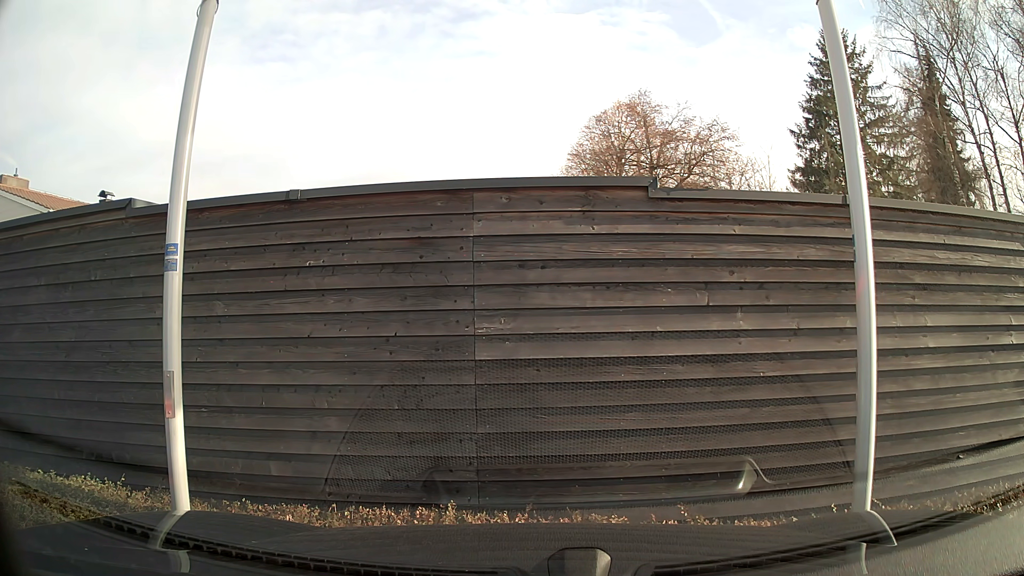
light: Day
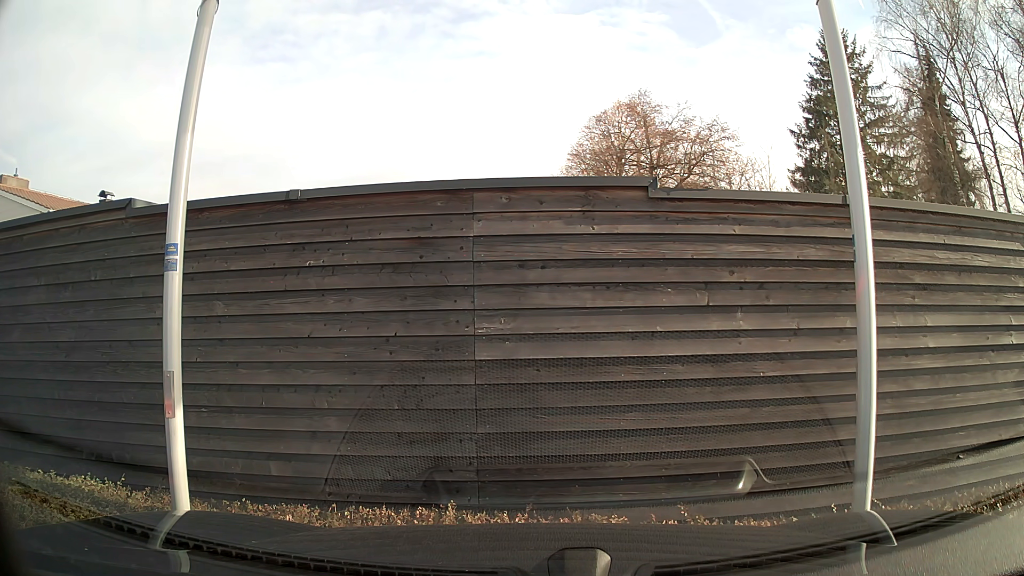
(0.0, 0.0) m; 0°
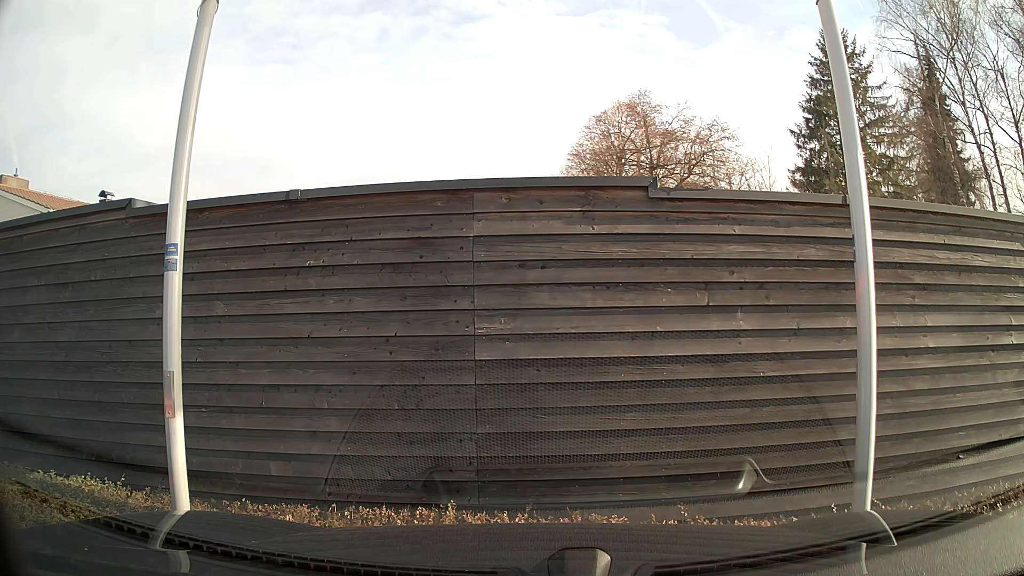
(0.0, 0.0) m; 0°
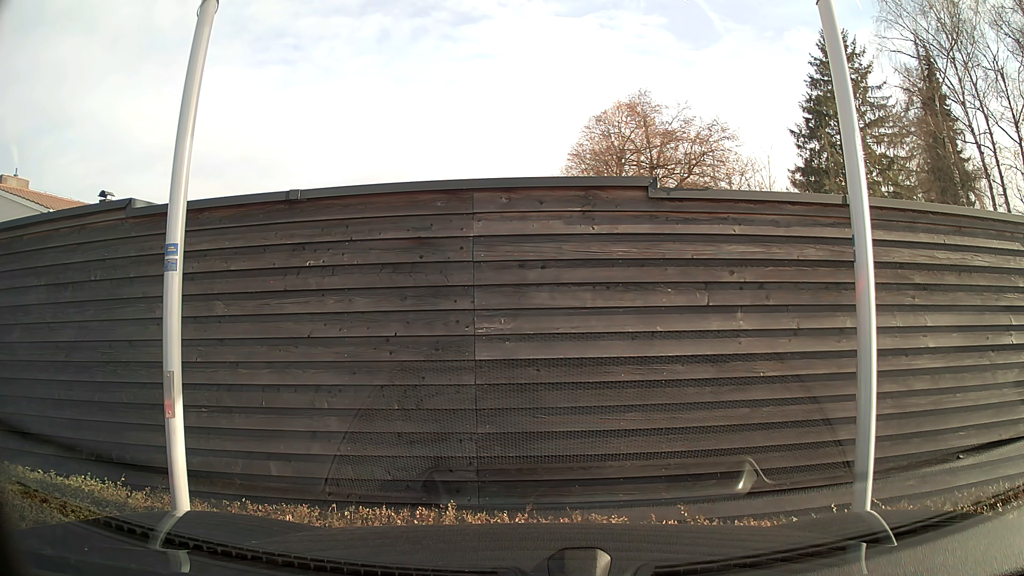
(0.0, 0.0) m; 0°
